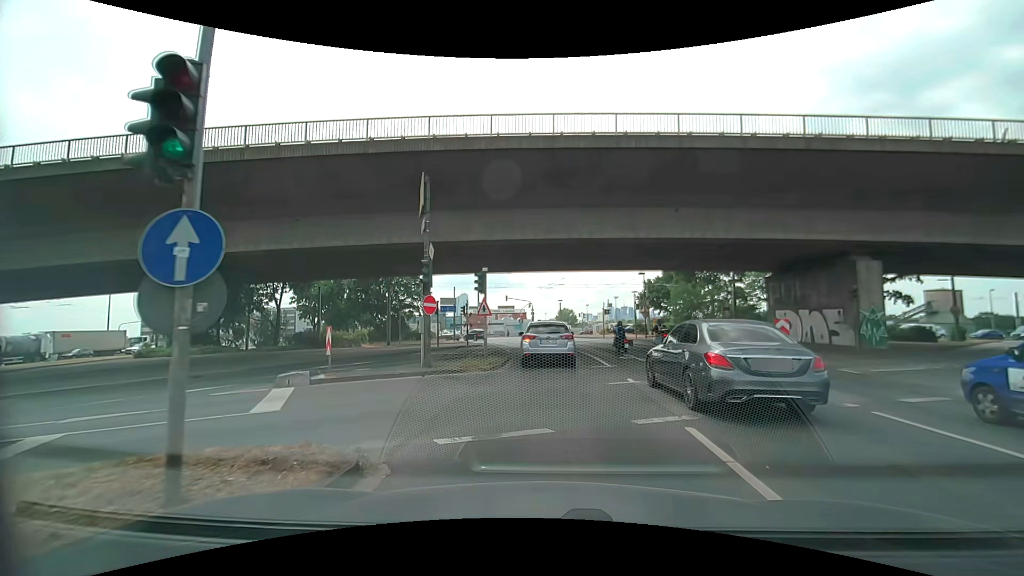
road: primary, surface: asphalt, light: Day
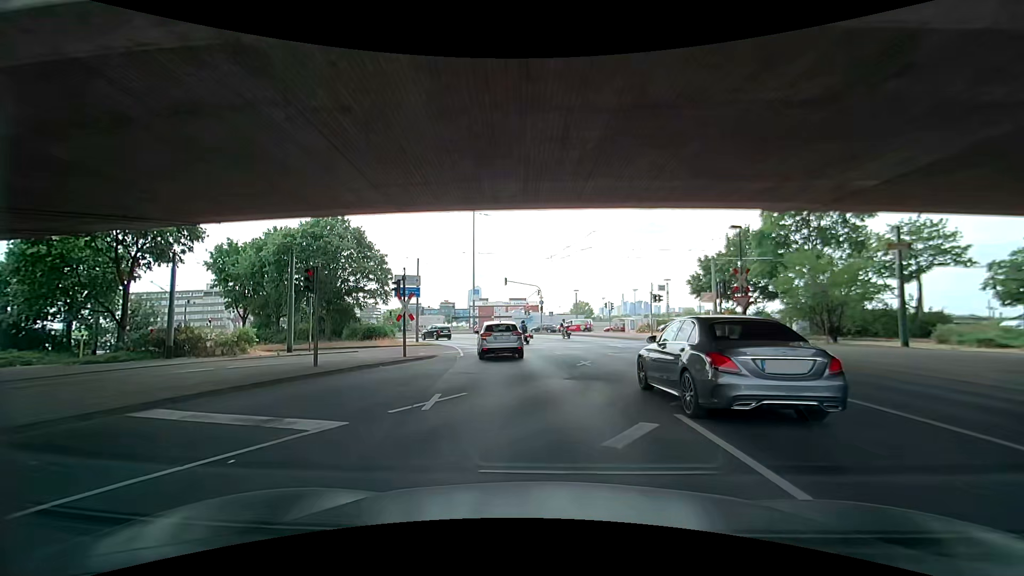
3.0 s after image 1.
(+0.1, +21.0) m; -3°
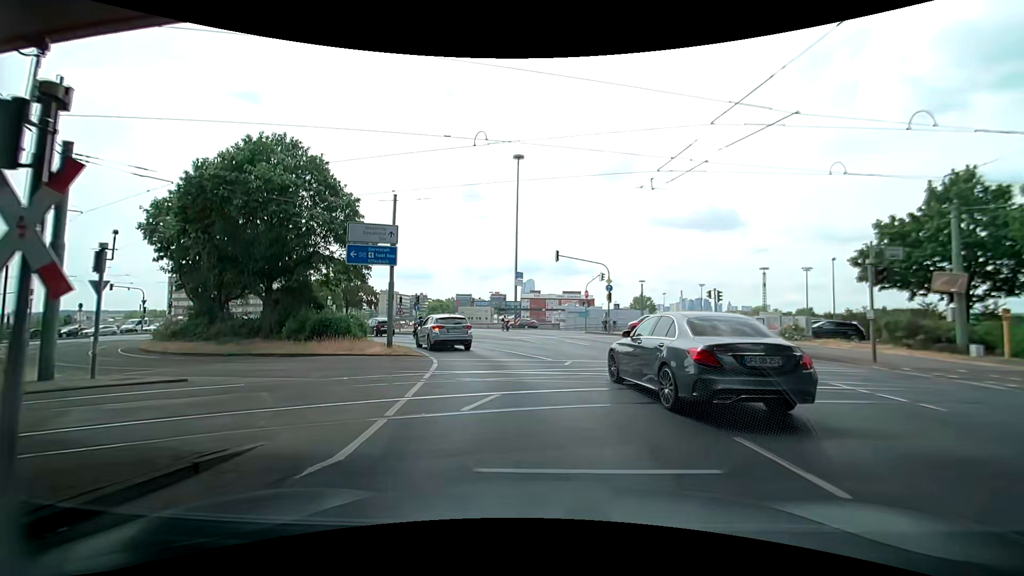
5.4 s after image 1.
(-0.7, +17.7) m; -4°
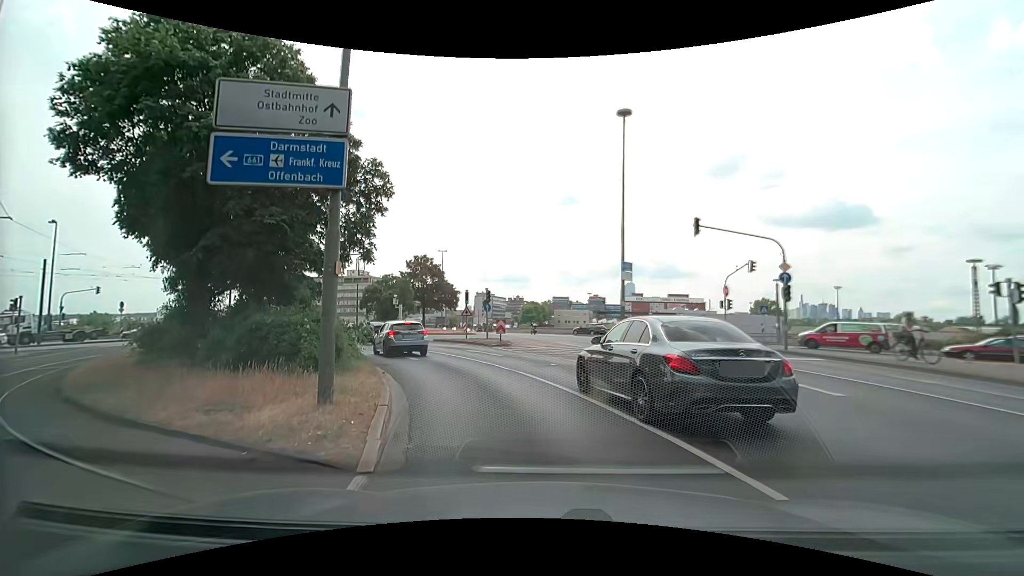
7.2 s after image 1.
(-1.1, +13.2) m; -11°
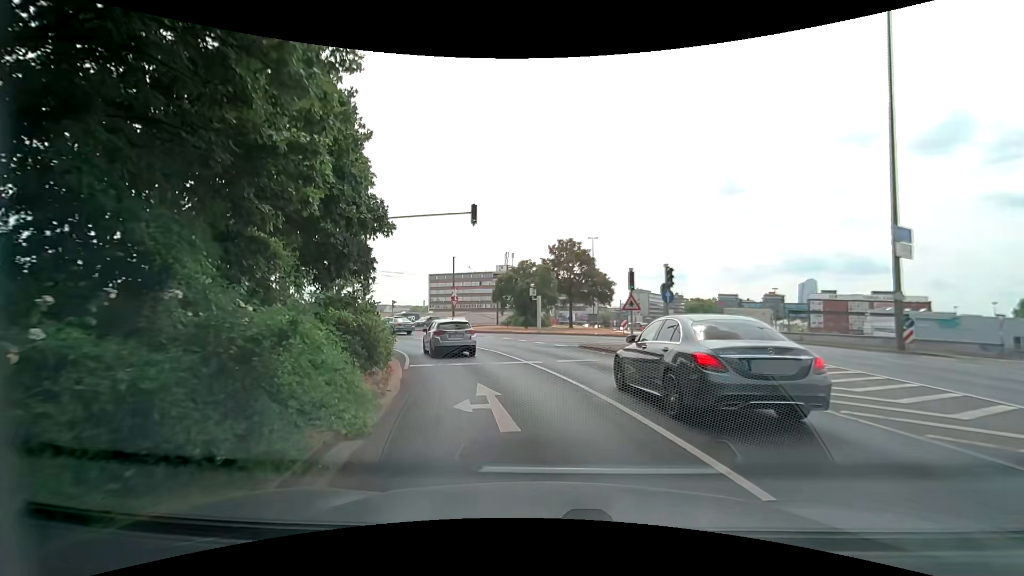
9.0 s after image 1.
(-2.0, +12.8) m; -18°
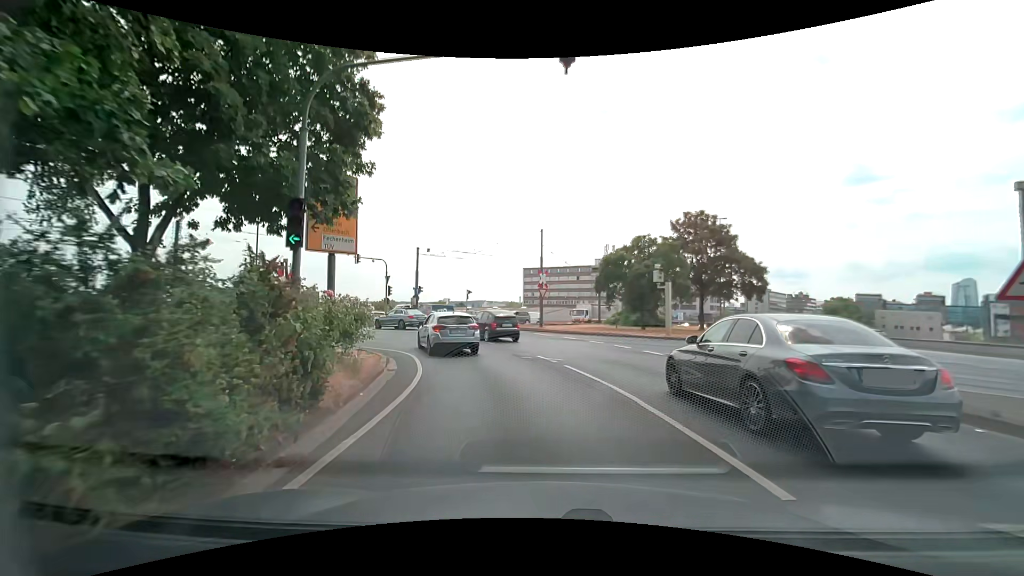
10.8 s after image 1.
(-1.4, +12.9) m; -11°
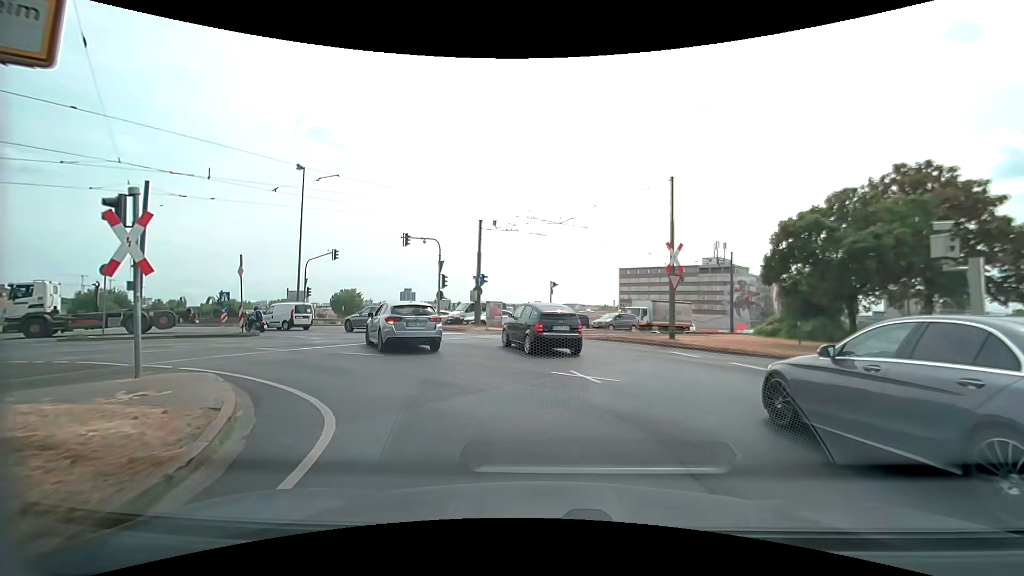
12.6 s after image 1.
(-1.2, +12.9) m; -10°
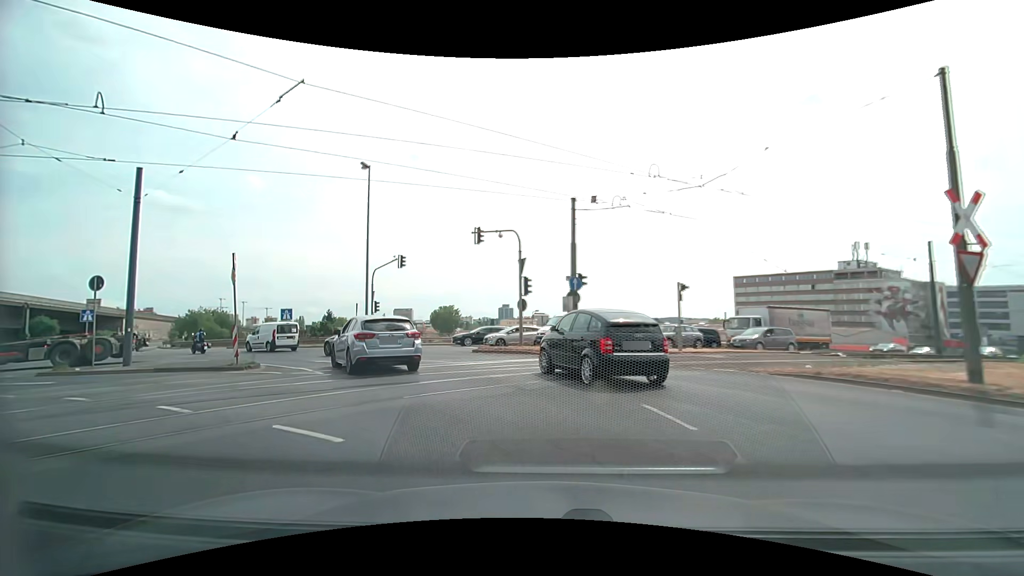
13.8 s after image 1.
(-0.7, +8.5) m; -11°
(-2, +10) (-7, +18) (-14, +25) (-23, +31) (-31, +37) (-39, +43) (-46, +49) (-53, +56) (-60, +64) (-65, +72) m
